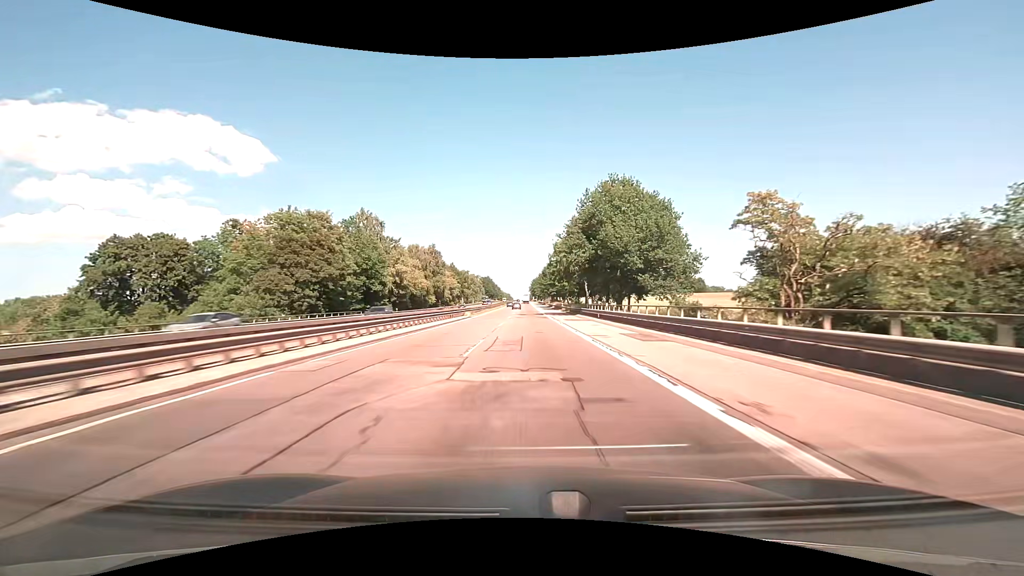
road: motorway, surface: asphalt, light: Day
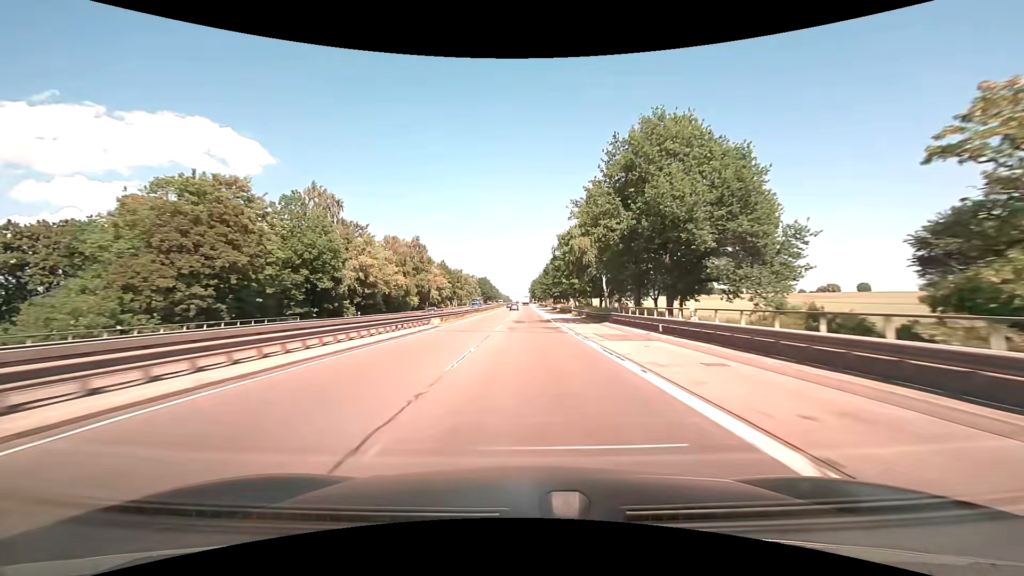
(0.0, +19.8) m; 0°
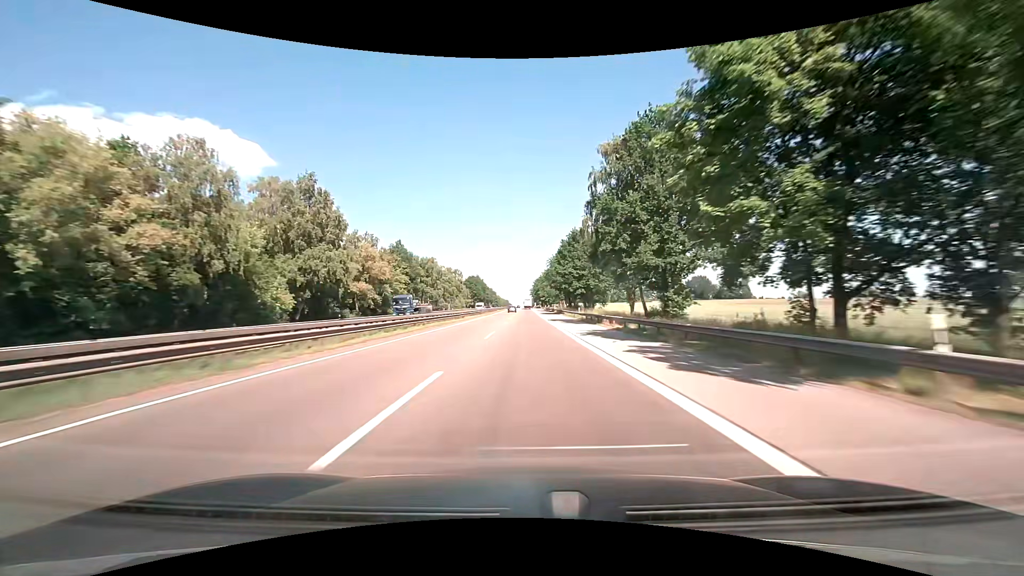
(+0.1, +59.3) m; 0°
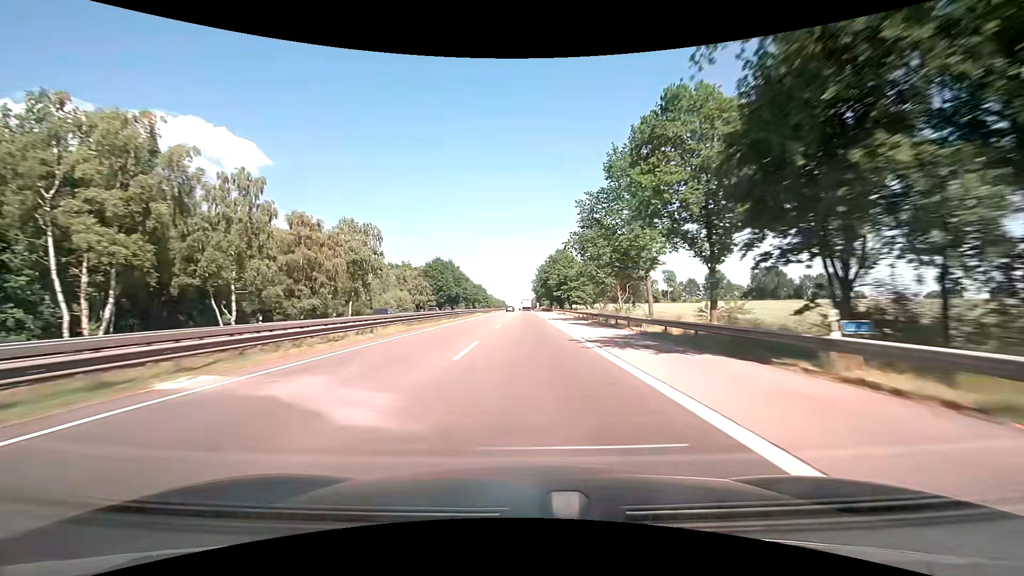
(-0.5, +97.4) m; 0°
(0, +10) (0, +20) (0, +30) (0, +40) (0, +50) (0, +60) (0, +70) (0, +80) (0, +90) (0, +100) m
